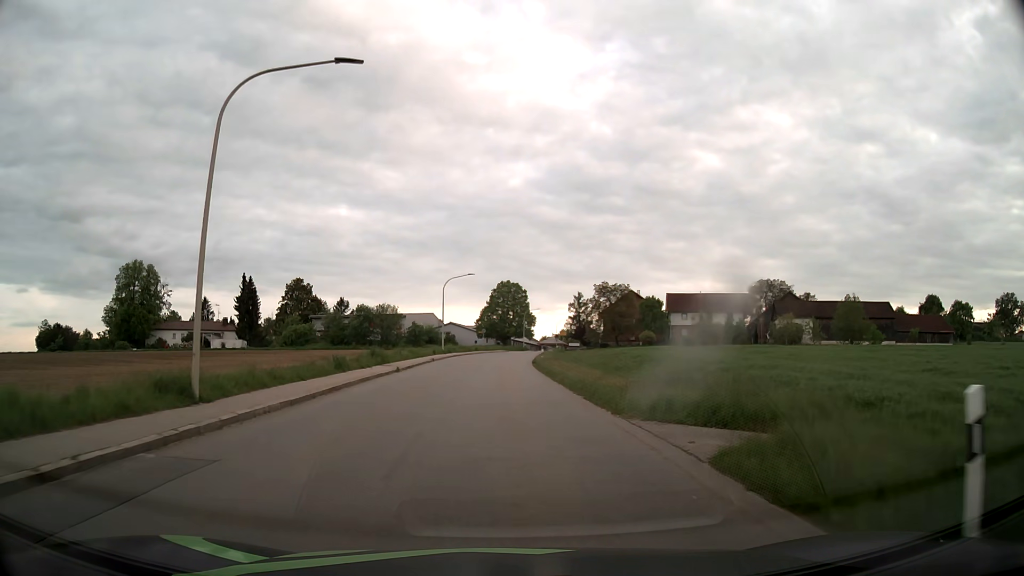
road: tertiary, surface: asphalt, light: Day
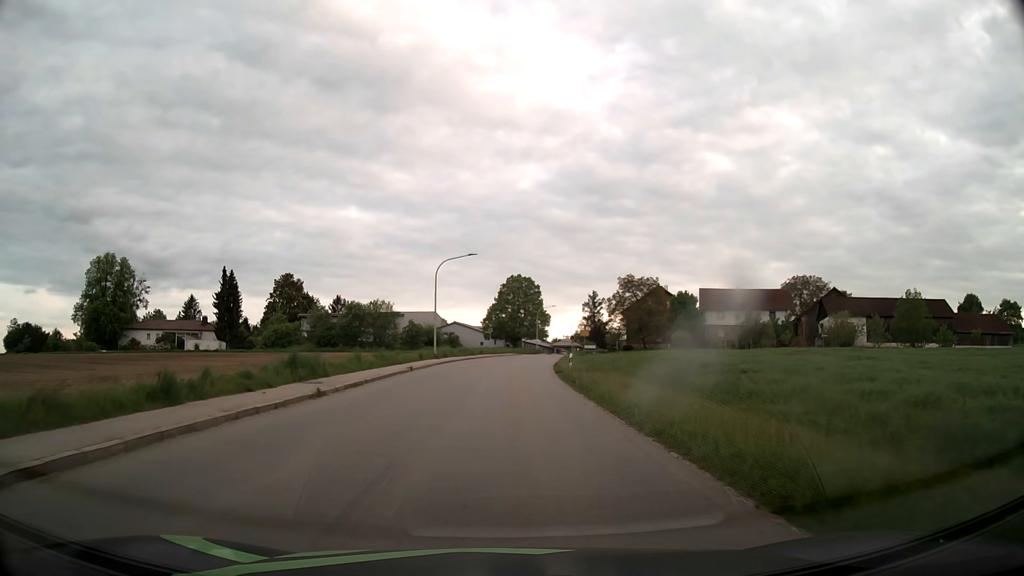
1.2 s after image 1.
(-0.1, +14.7) m; -1°
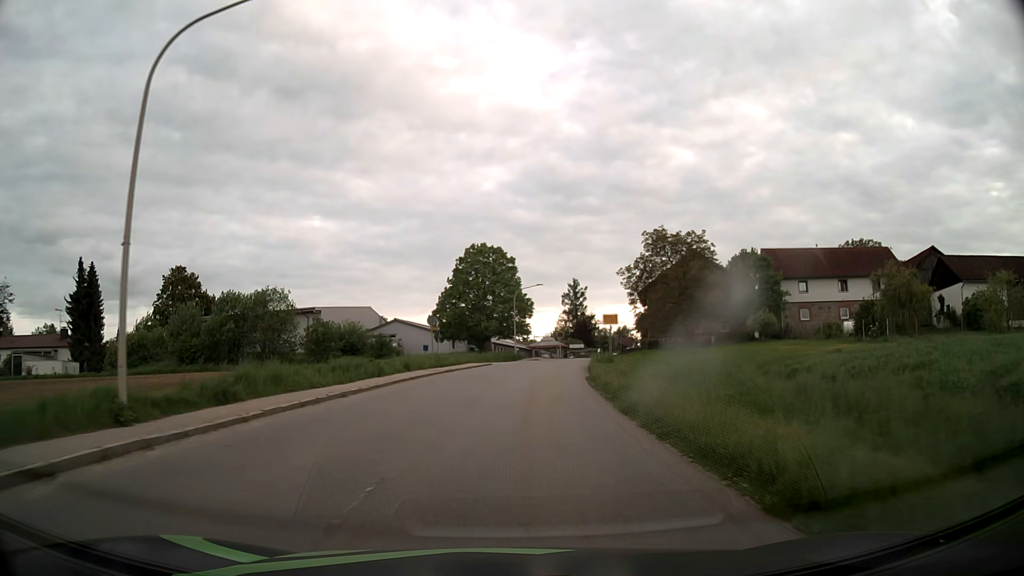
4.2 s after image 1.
(+0.6, +37.2) m; +3°
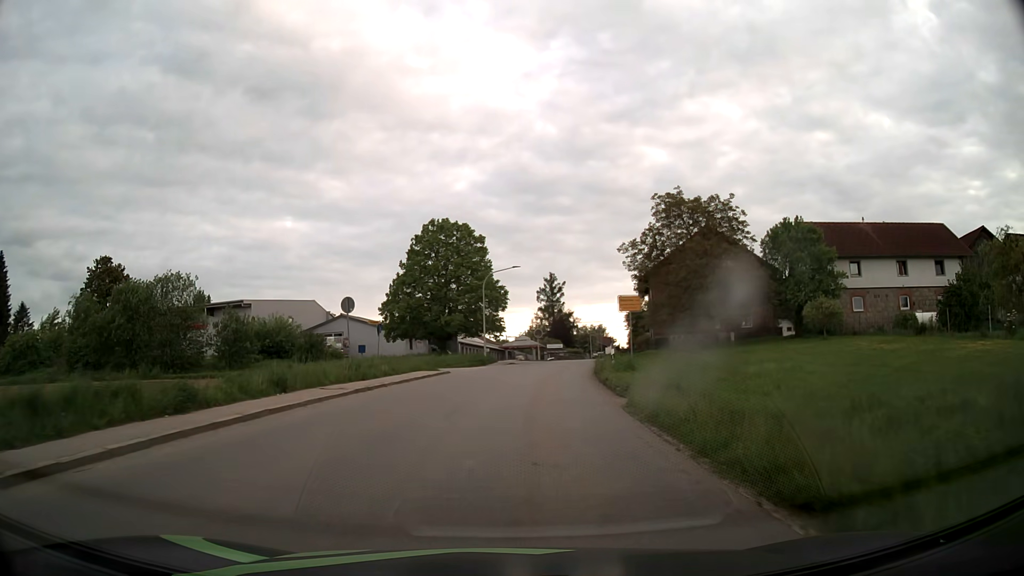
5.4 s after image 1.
(+0.3, +15.1) m; +2°
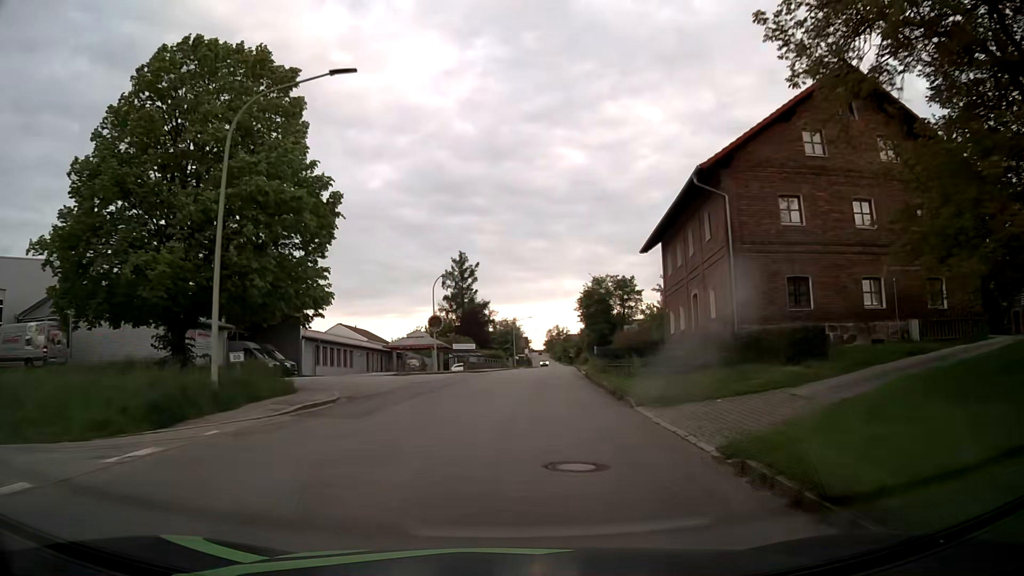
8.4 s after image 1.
(+2.5, +37.9) m; +8°
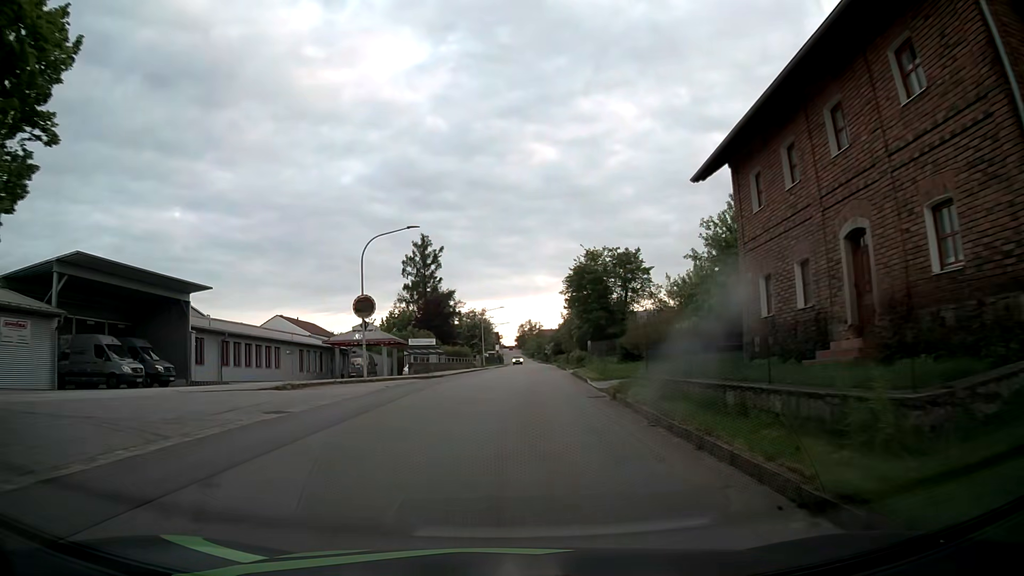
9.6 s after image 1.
(+0.4, +15.3) m; +3°
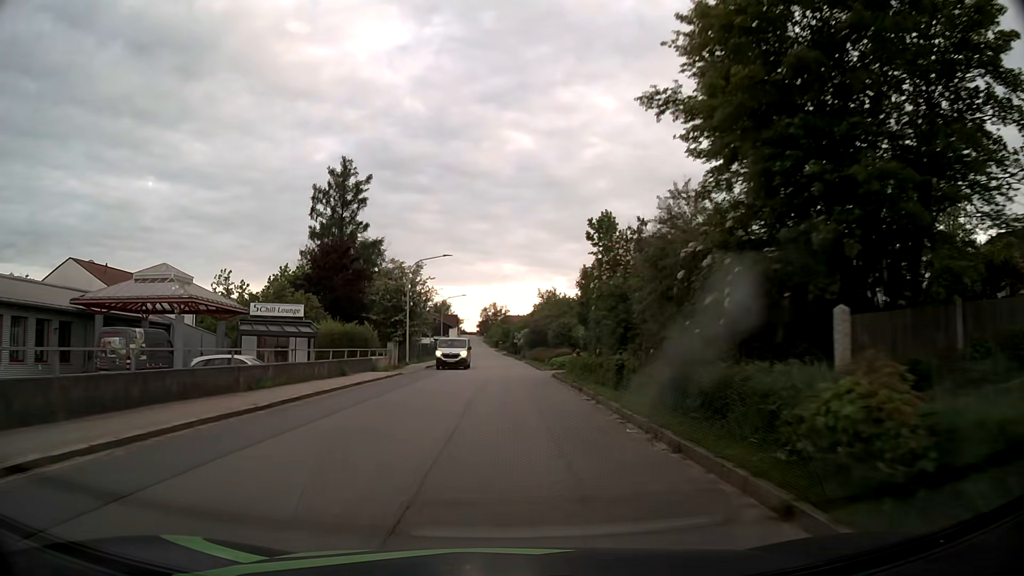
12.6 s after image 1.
(+1.1, +38.5) m; +3°
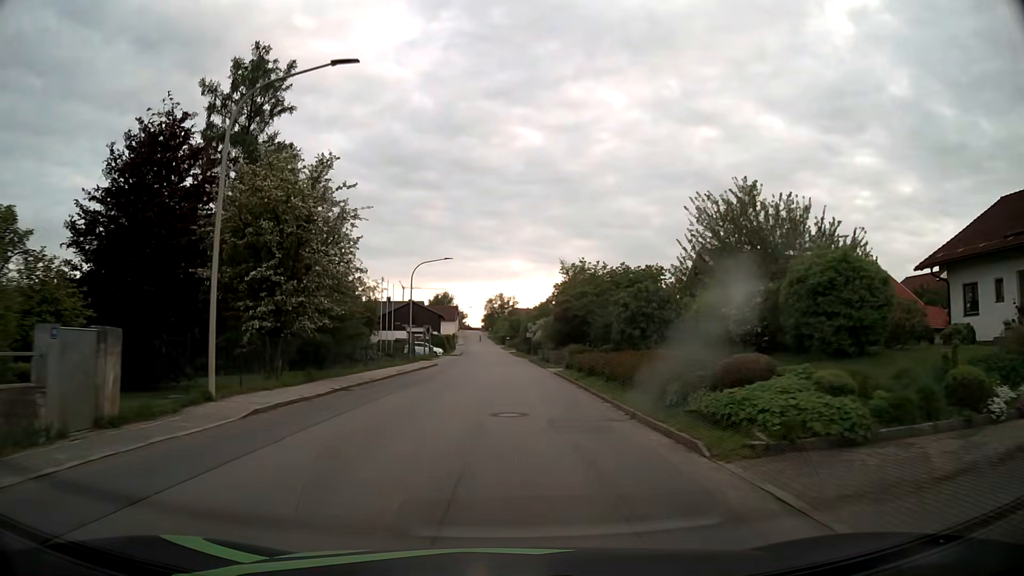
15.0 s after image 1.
(-0.1, +31.0) m; 0°
(0, +10) (0, +20) (0, +30) (0, +40) (0, +50) (0, +60) (-1, +70) (-1, +80) (-1, +90) (-2, +100) m
